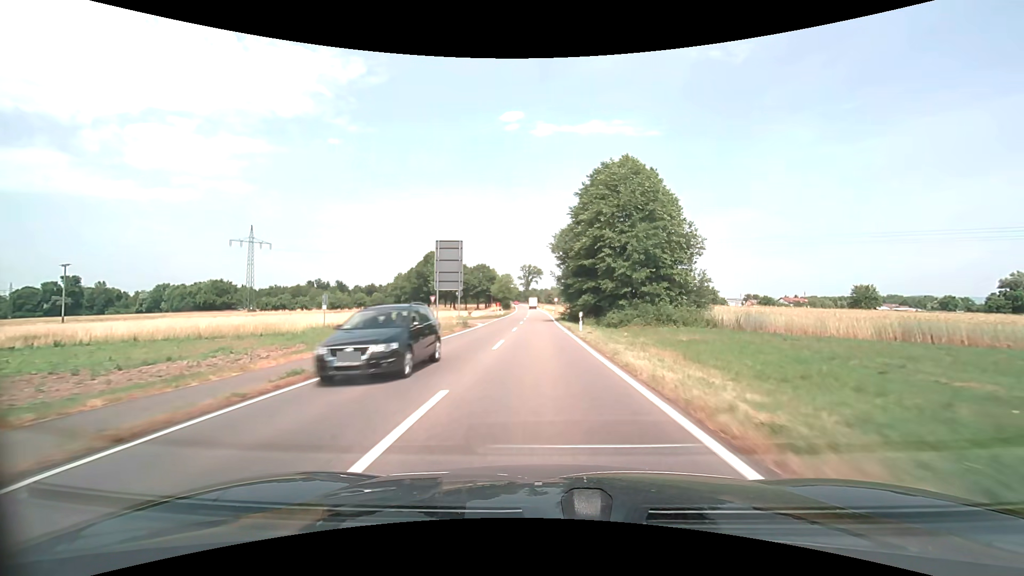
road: secondary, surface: asphalt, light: Day
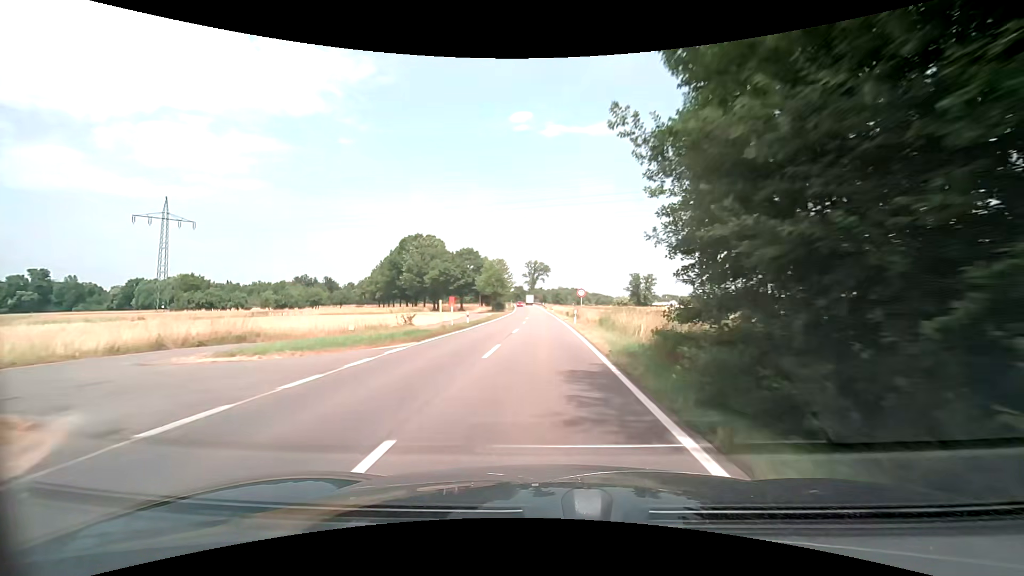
(-0.5, +39.3) m; -1°
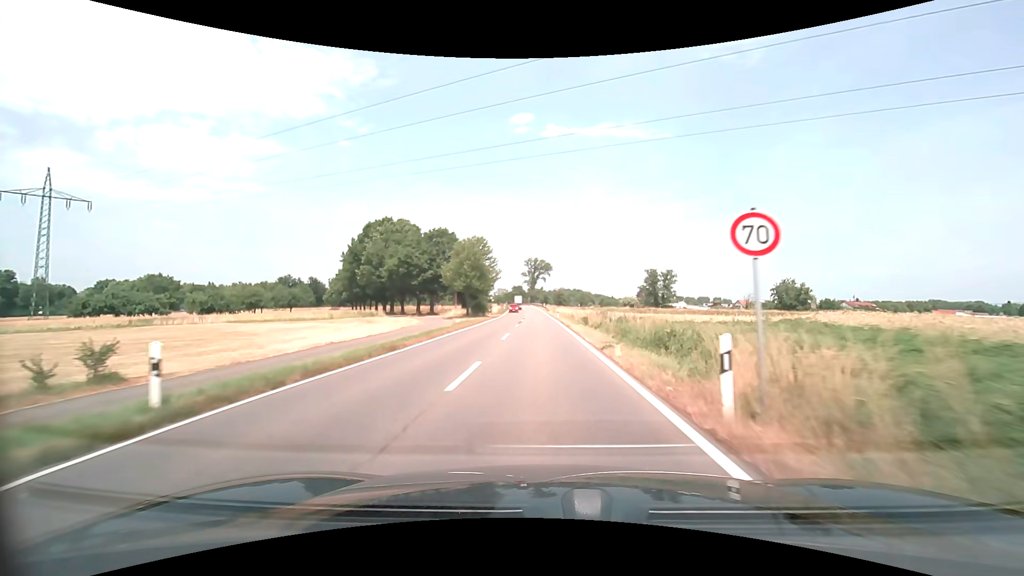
(+0.1, +28.8) m; 0°
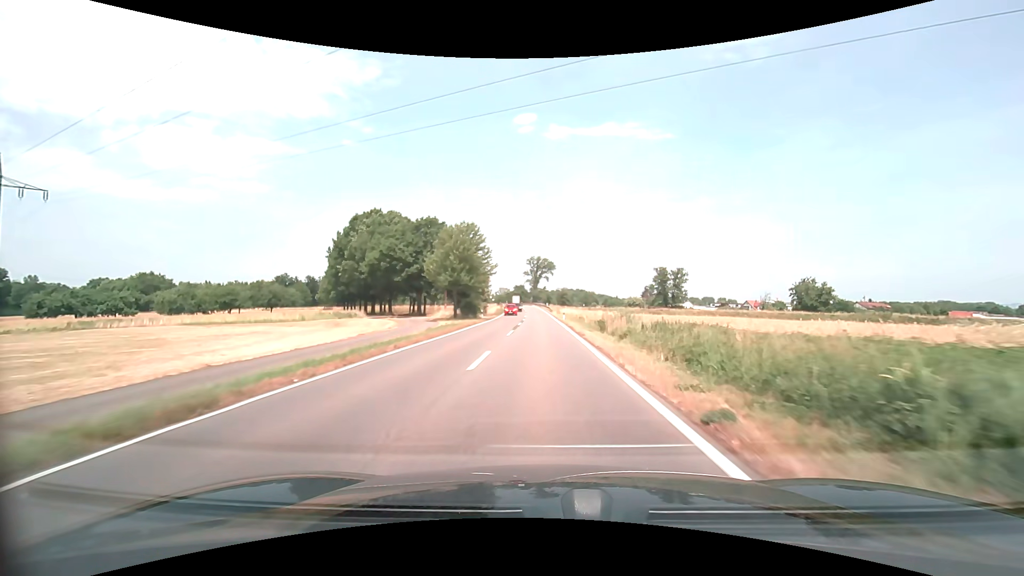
(0.0, +9.4) m; 0°
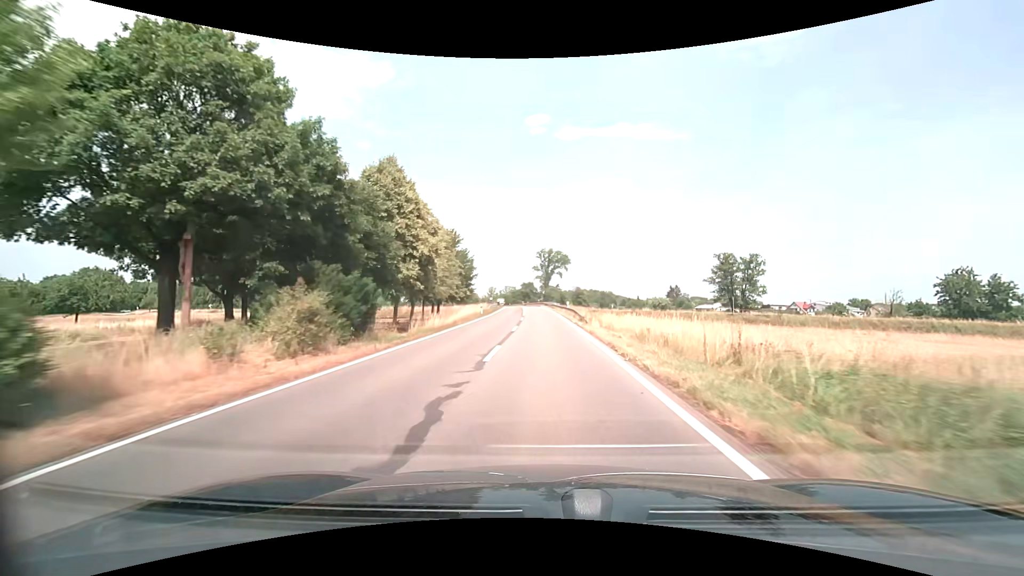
(-0.5, +47.3) m; -1°
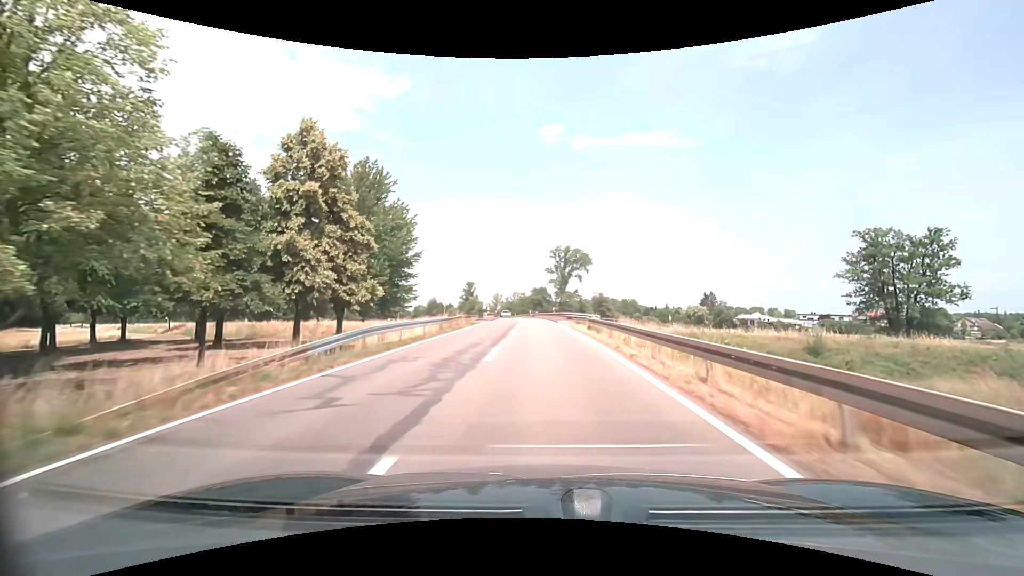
(-0.6, +46.9) m; -2°
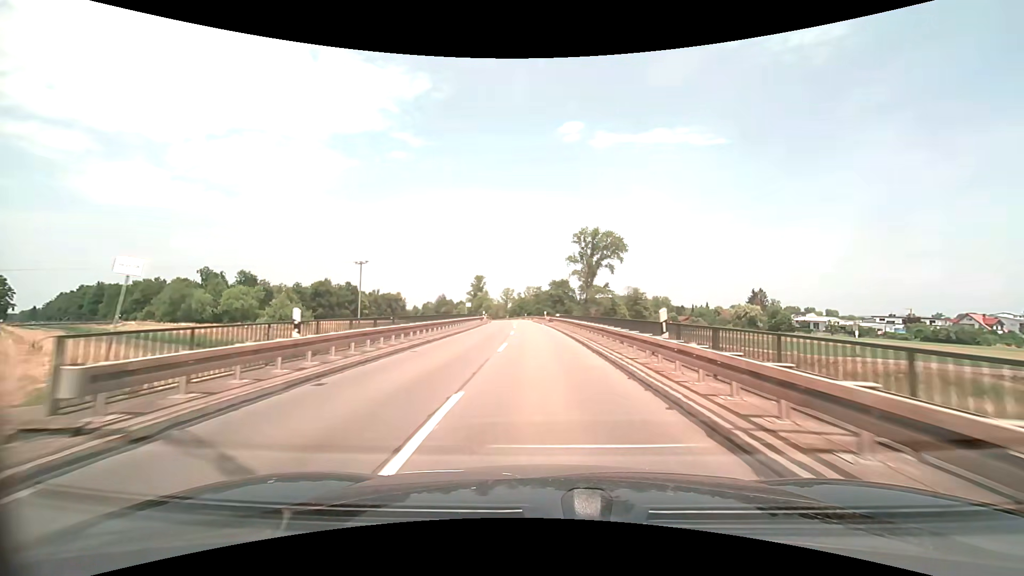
(-0.9, +44.3) m; -2°
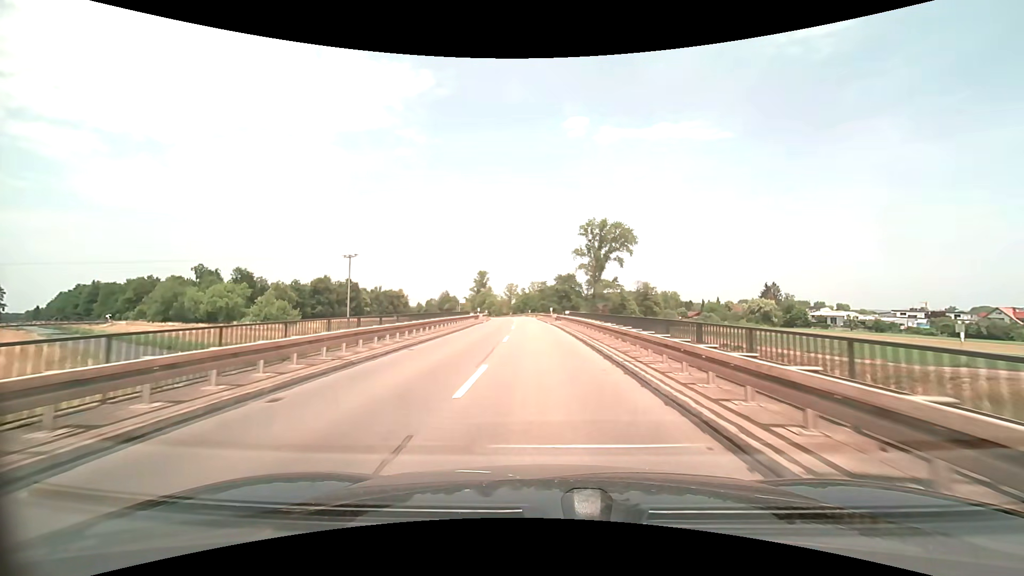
(0.0, +8.6) m; -1°
(0, +10) (0, +20) (0, +30) (-1, +40) (-1, +50) (-2, +60) (-3, +70) (-4, +80) (-5, +90) (-6, +100) m
